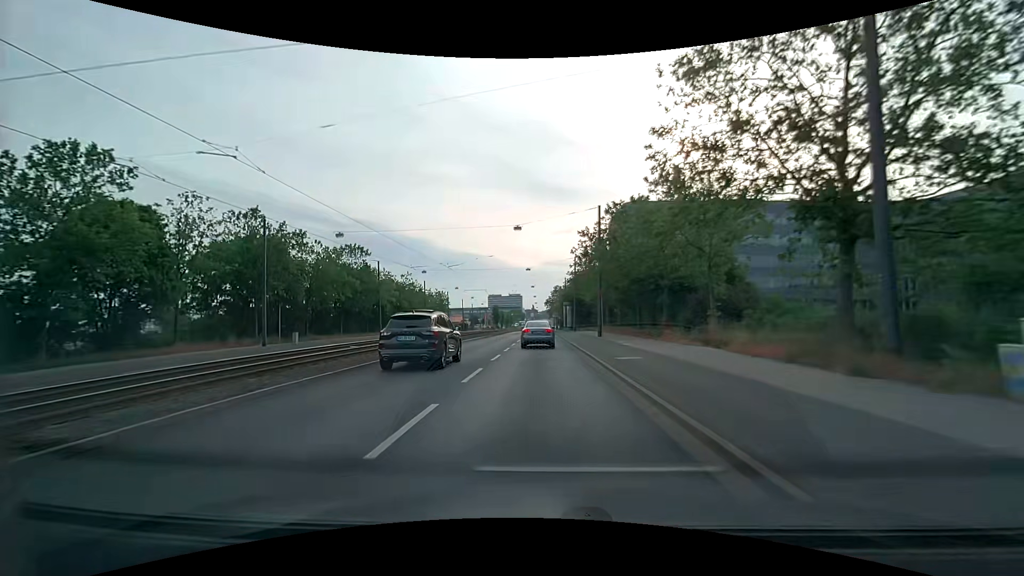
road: primary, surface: asphalt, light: Day
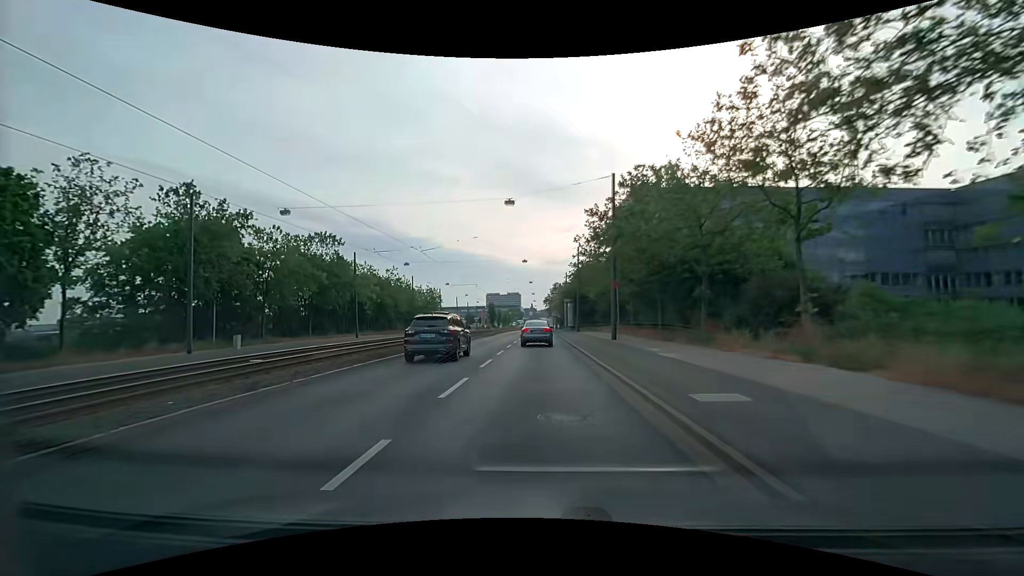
(0.0, +8.6) m; 0°
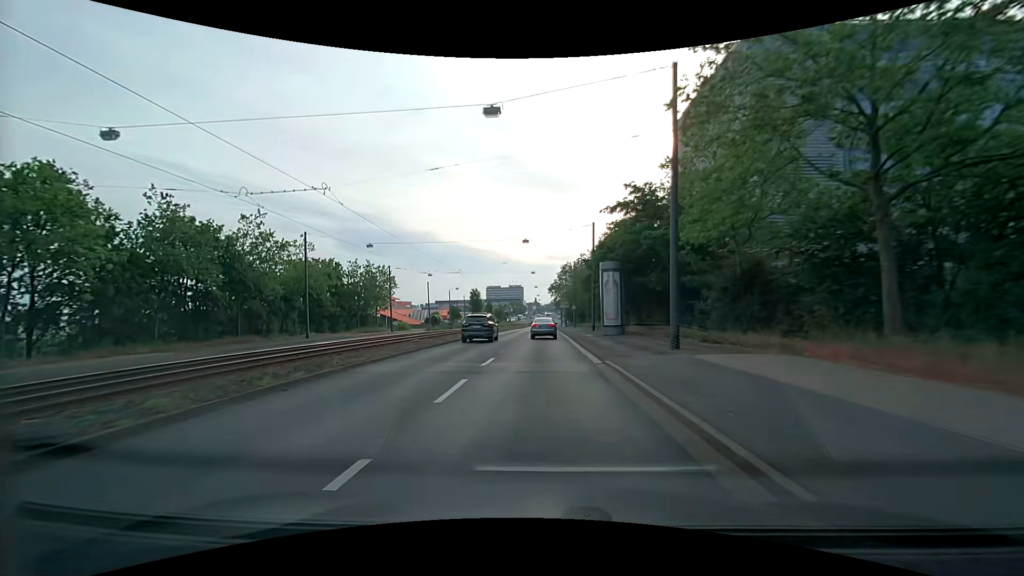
(-0.3, +43.8) m; -1°
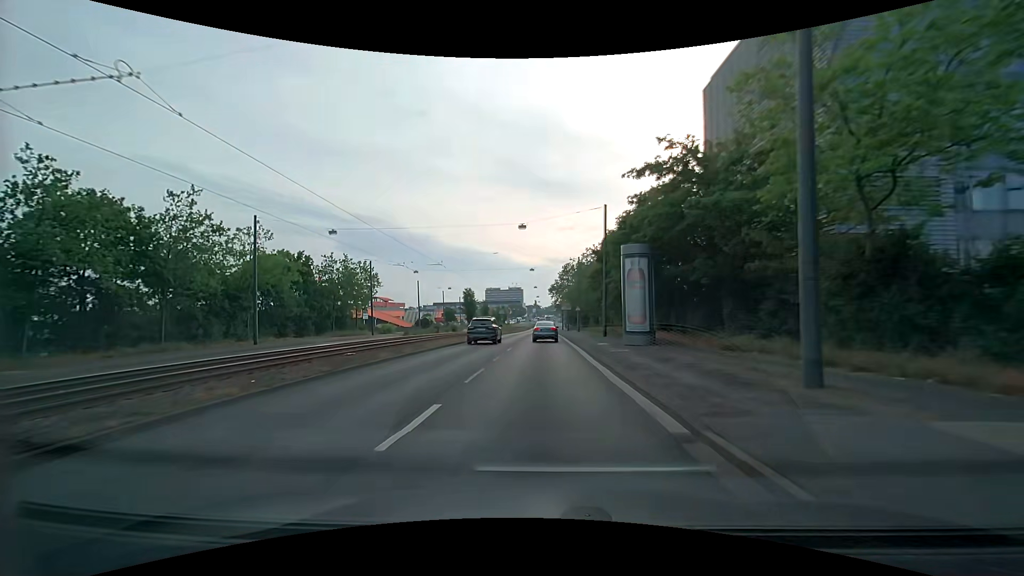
(0.0, +9.0) m; 0°
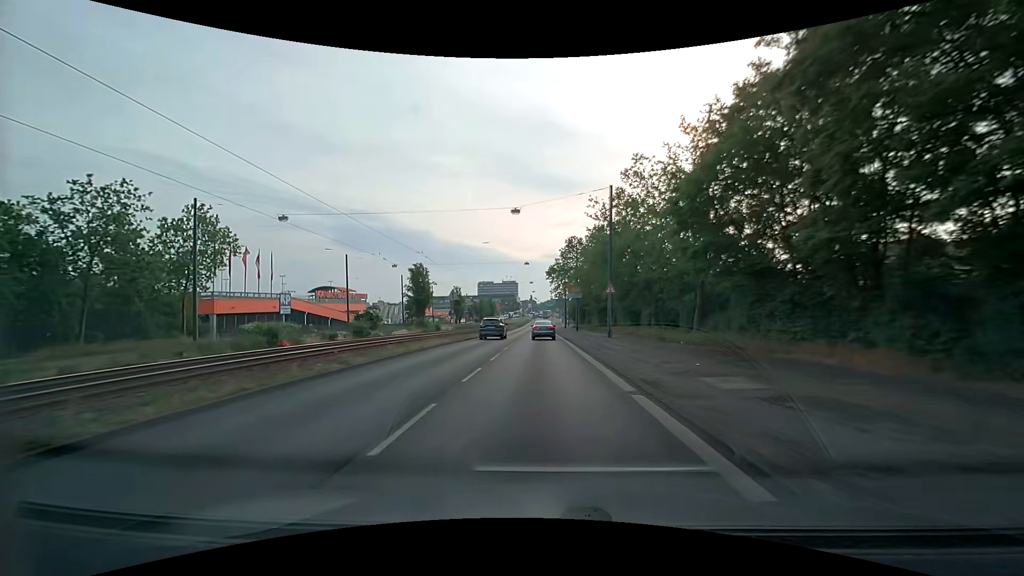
(+0.2, +35.8) m; +1°
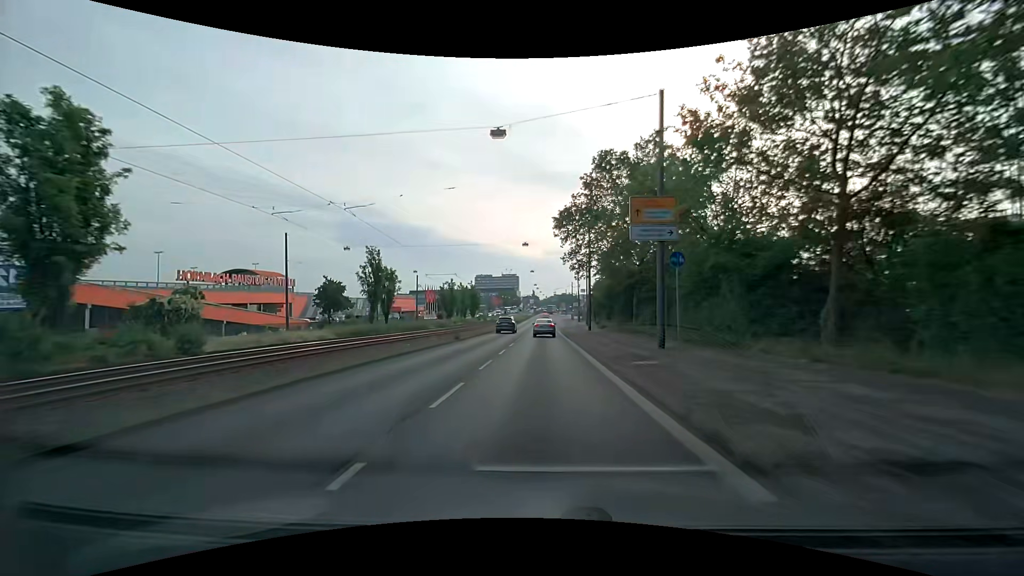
(-0.4, +45.0) m; -1°
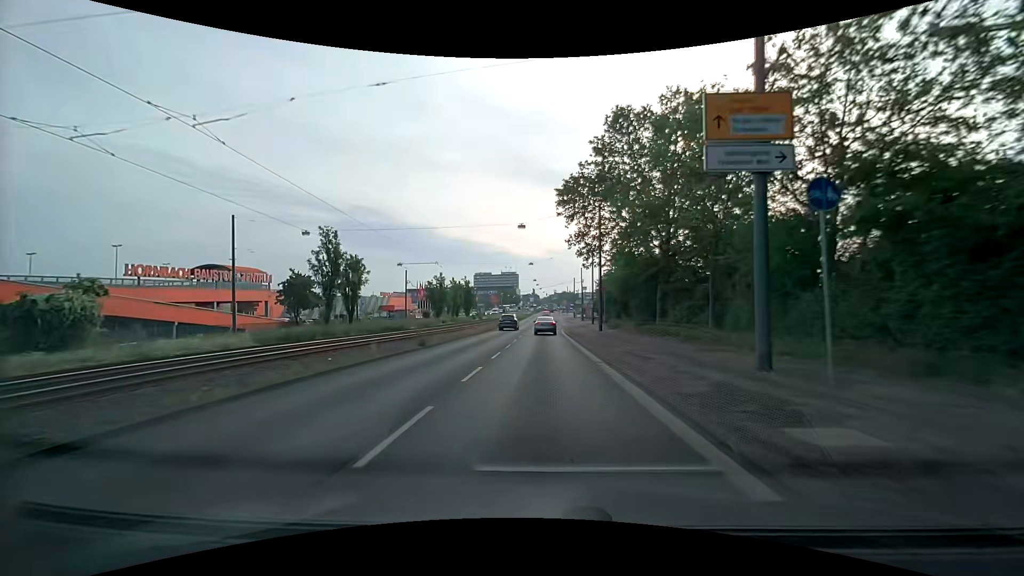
(0.0, +9.1) m; 0°
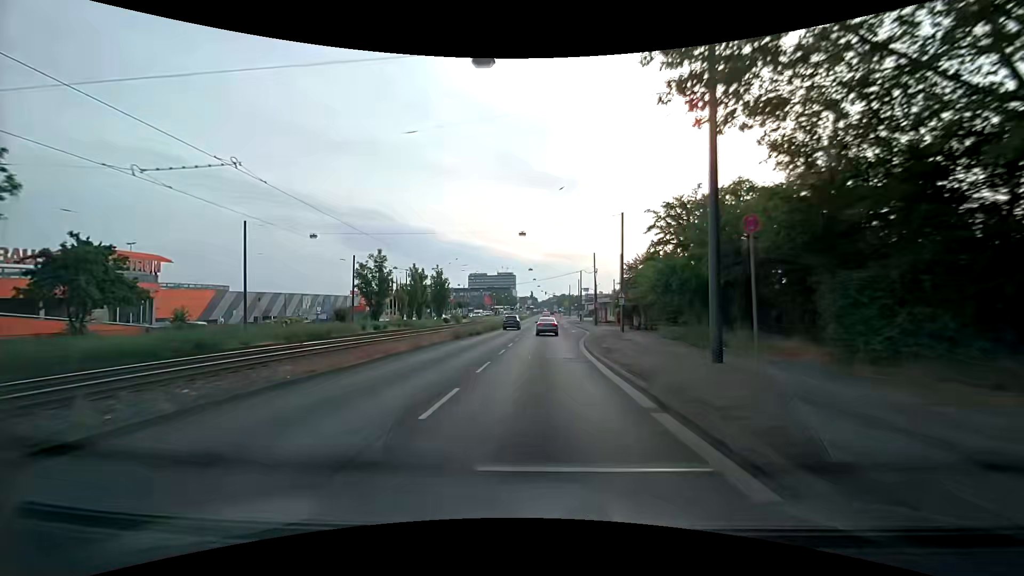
(-0.1, +27.5) m; 0°
(0, +10) (0, +20) (+1, +30) (+1, +40) (+2, +50) (+3, +60) (+3, +70) (+3, +80) (+3, +90) (+3, +100) m
